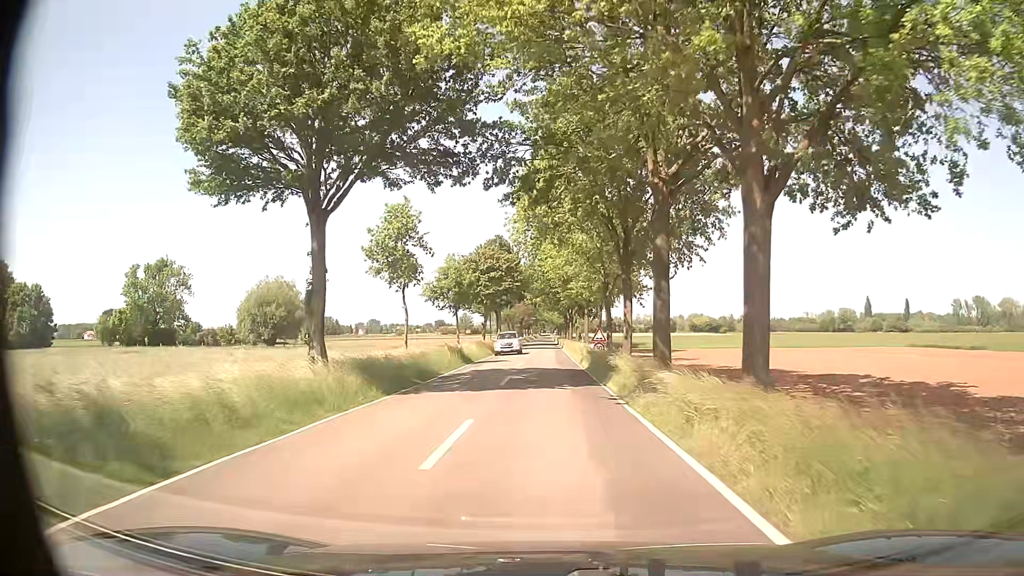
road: tertiary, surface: asphalt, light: Day
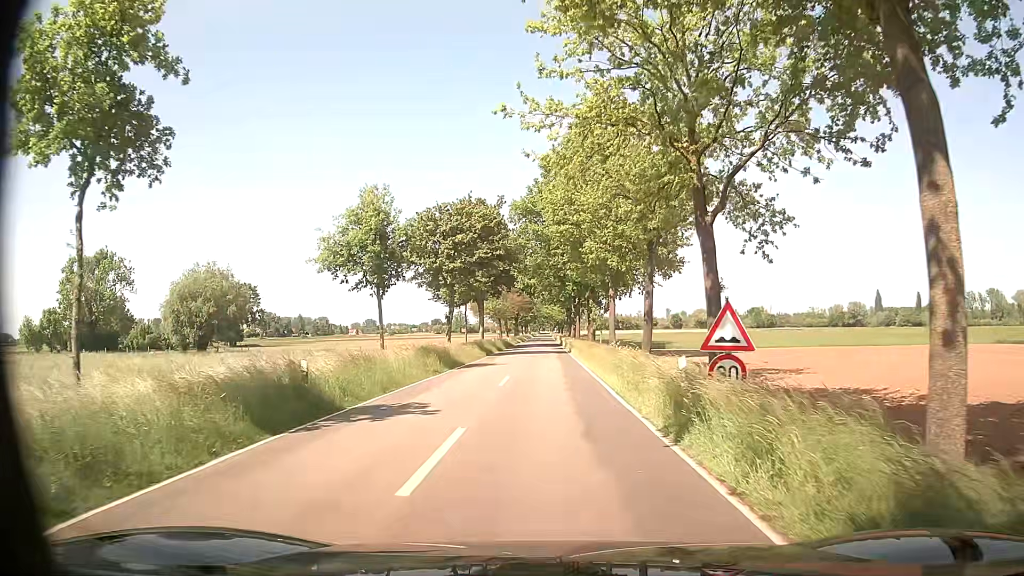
(+0.2, +24.3) m; +1°
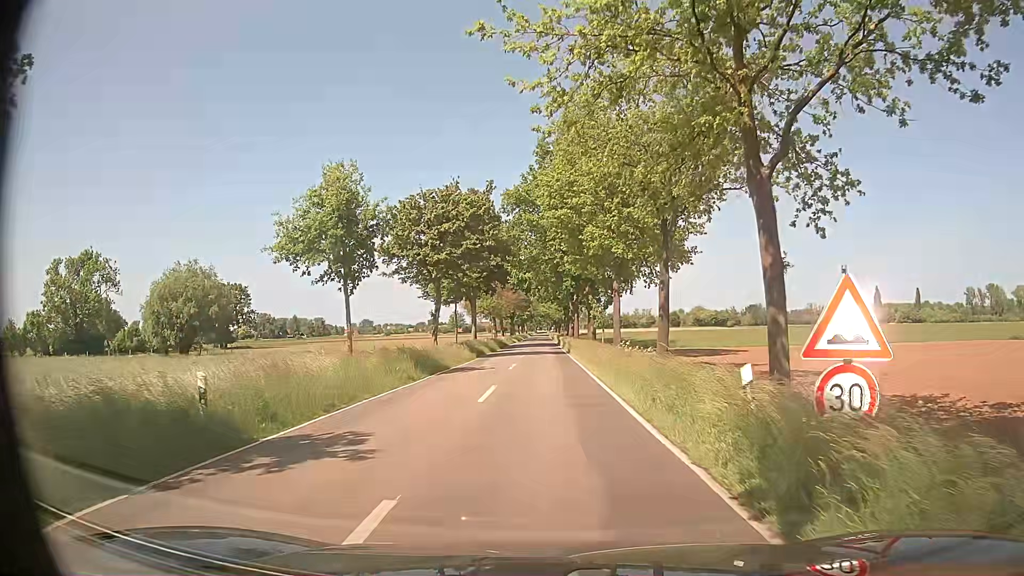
(0.0, +4.2) m; +1°
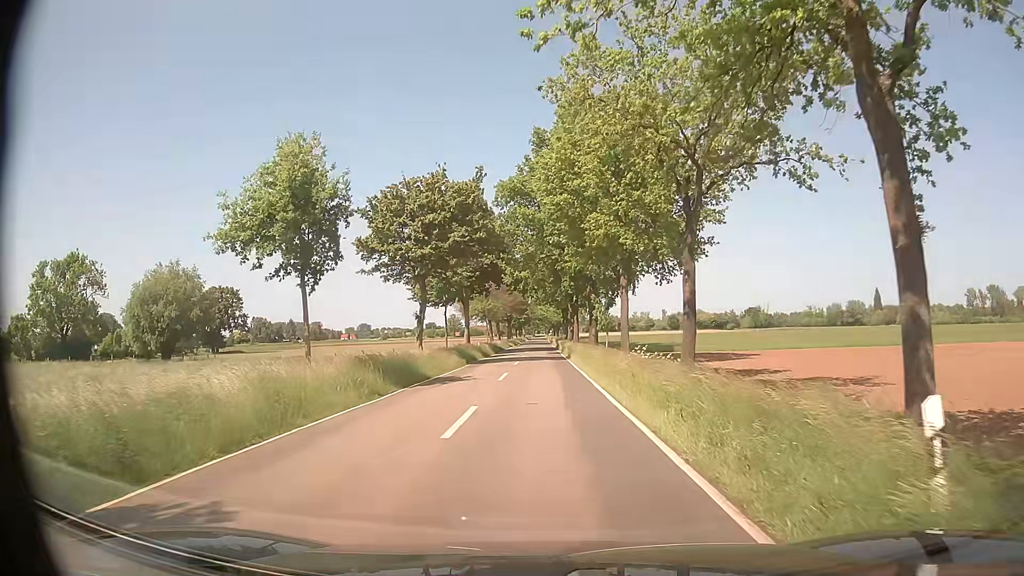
(0.0, +4.2) m; -1°
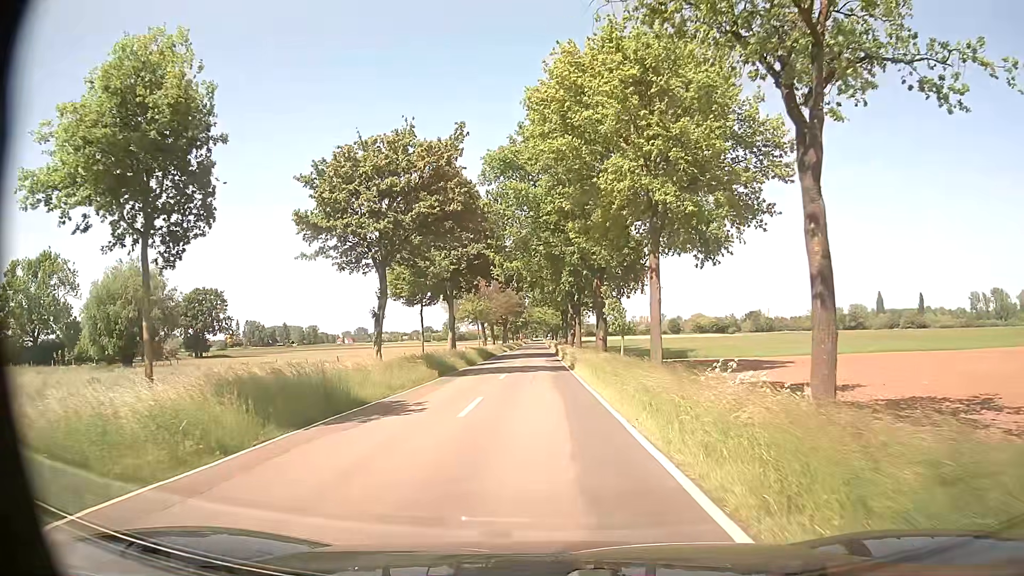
(+0.2, +8.8) m; +1°
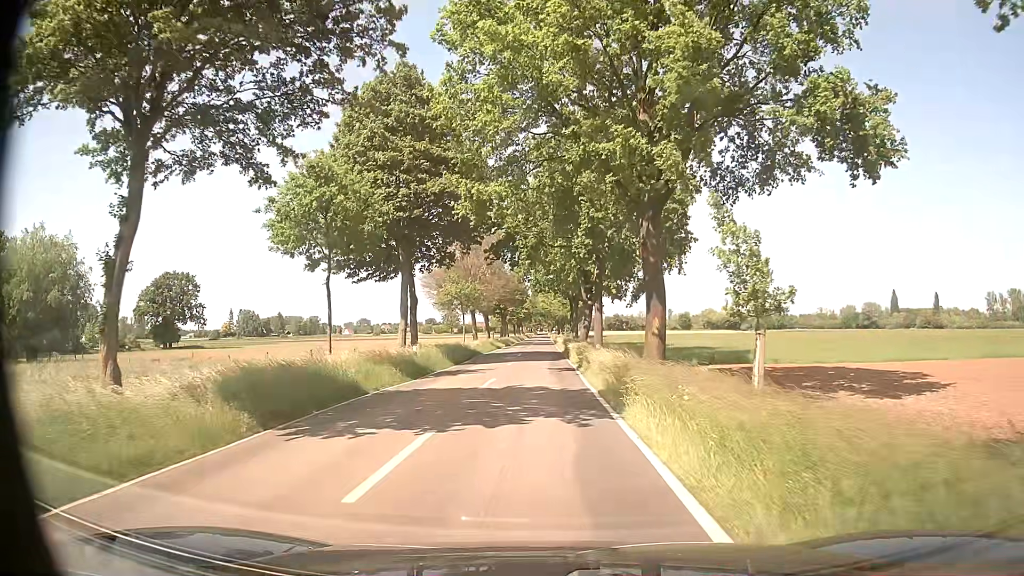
(0.0, +18.5) m; 0°
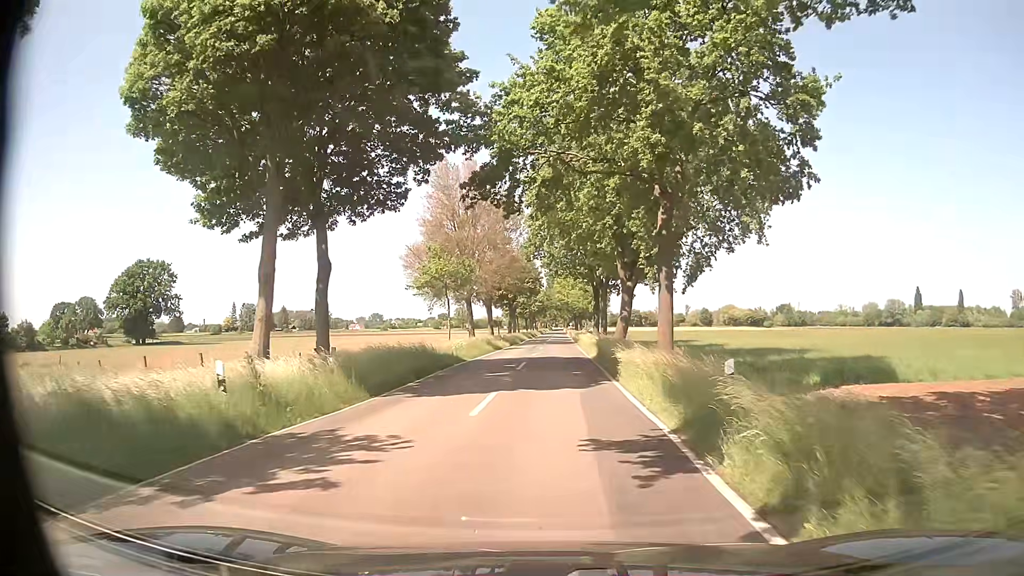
(-0.3, +18.3) m; -2°
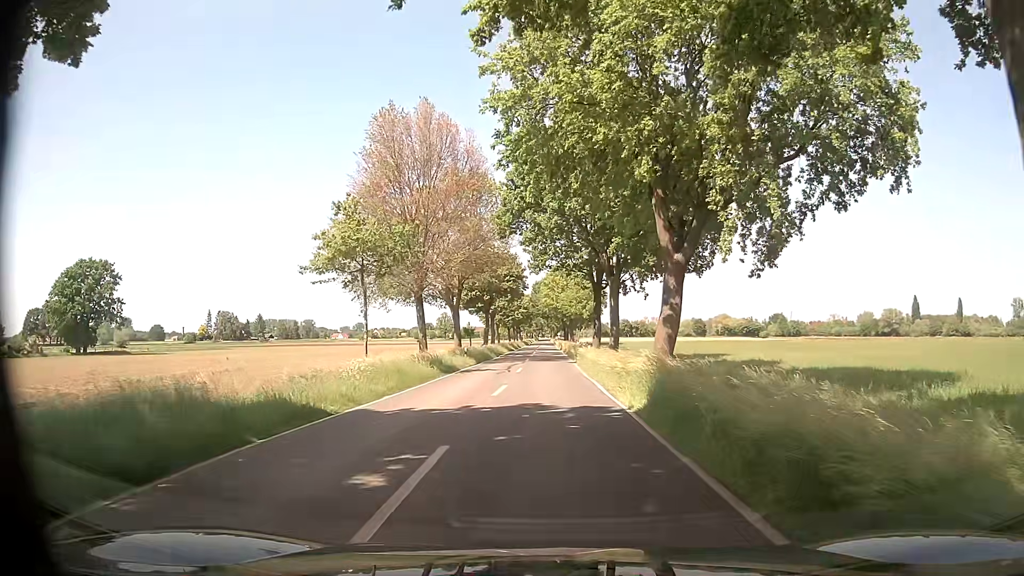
(+0.3, +18.1) m; +1°
(0, +10) (0, +20) (0, +30) (0, +40) (0, +50) (0, +60) (0, +70) (0, +80) (+1, +90) (+1, +100) m
